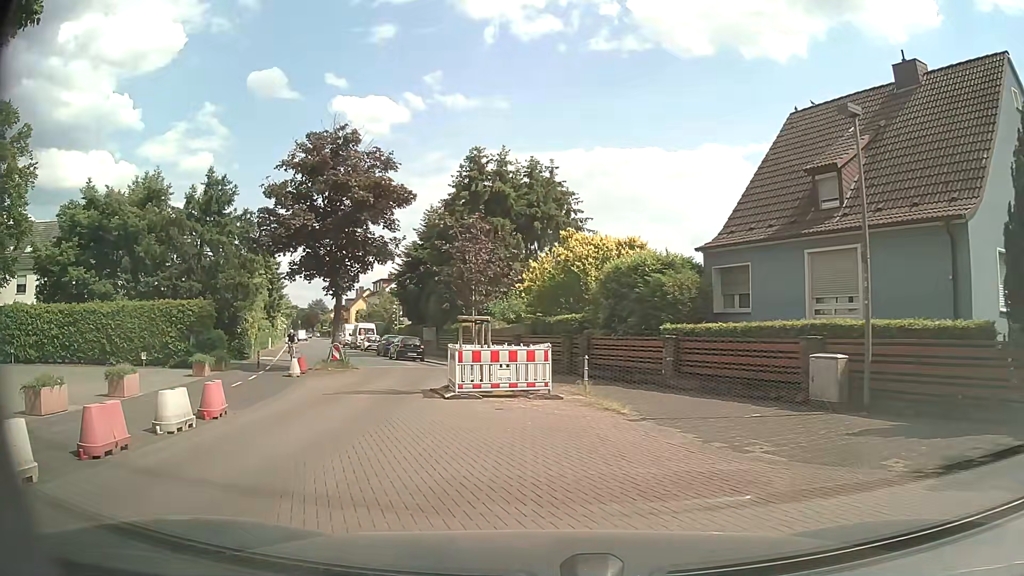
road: residential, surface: asphalt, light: Day
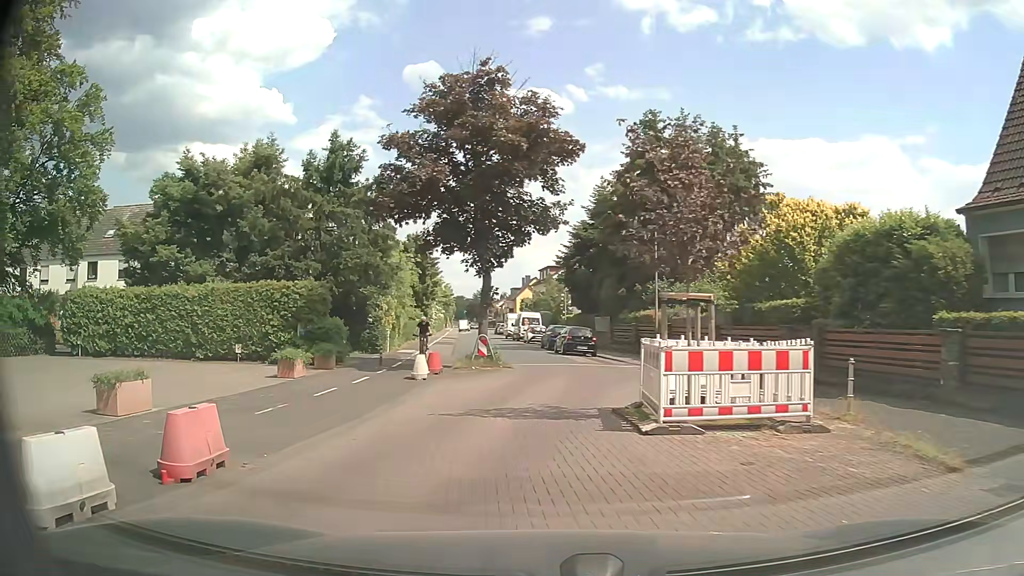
(-0.6, +6.2) m; -13°
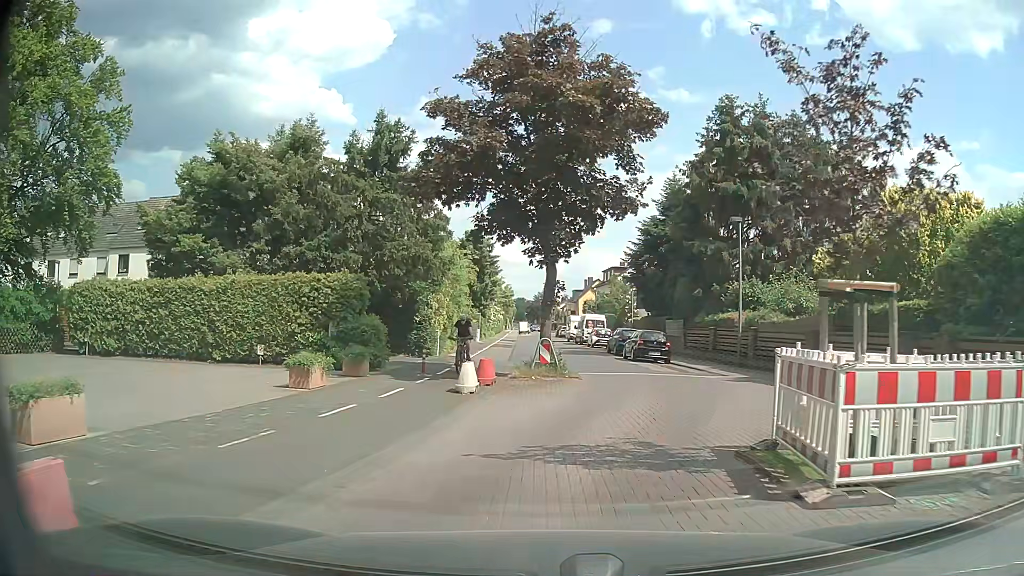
(-0.2, +3.4) m; -5°
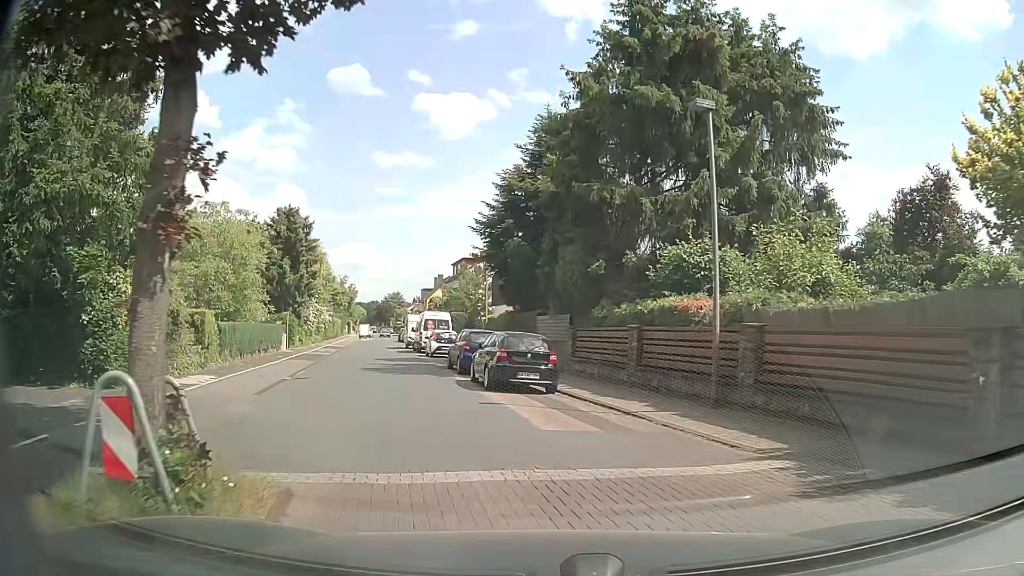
(+1.4, +13.7) m; +13°
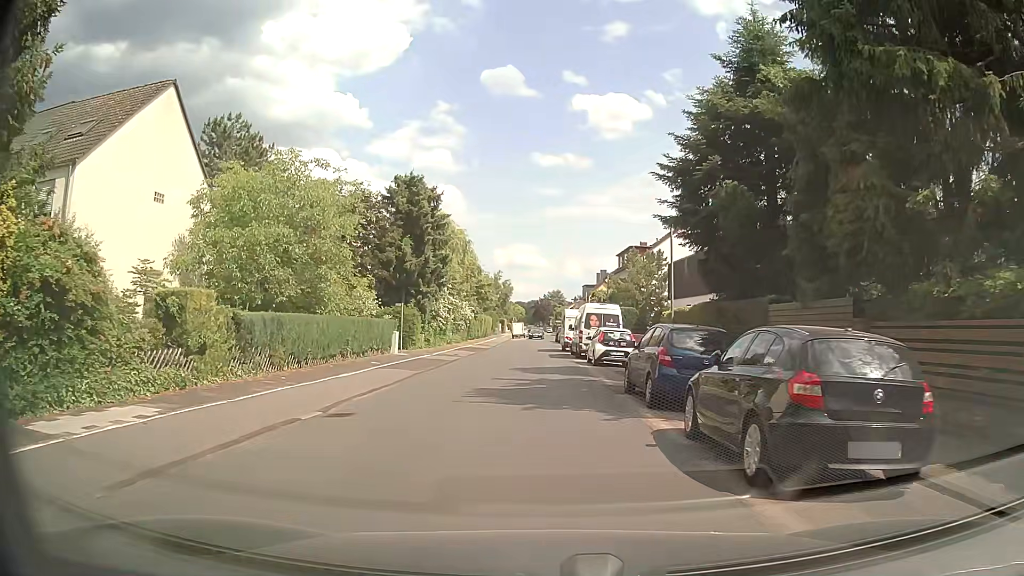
(-1.4, +10.3) m; -14°
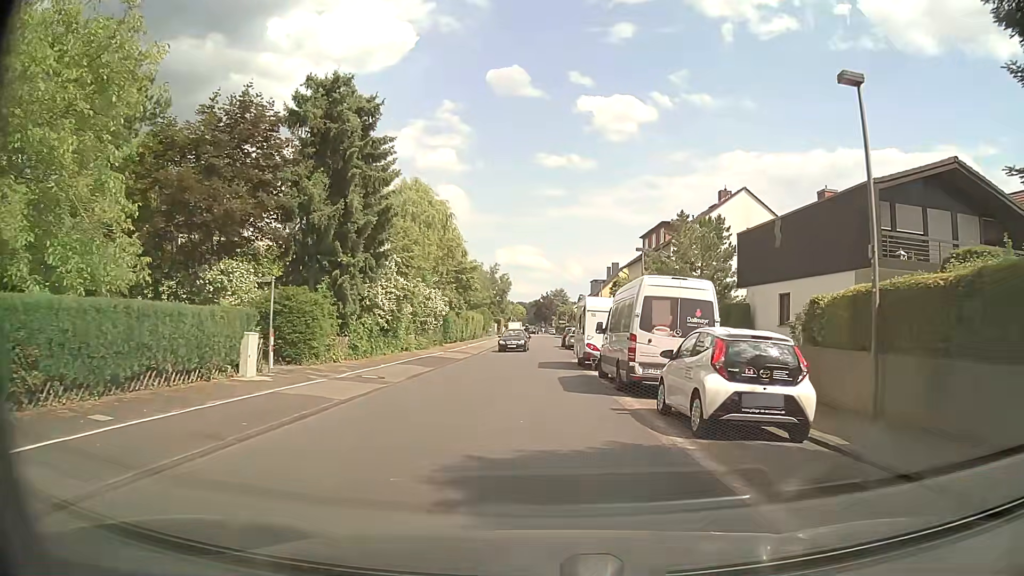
(-0.2, +16.5) m; -1°
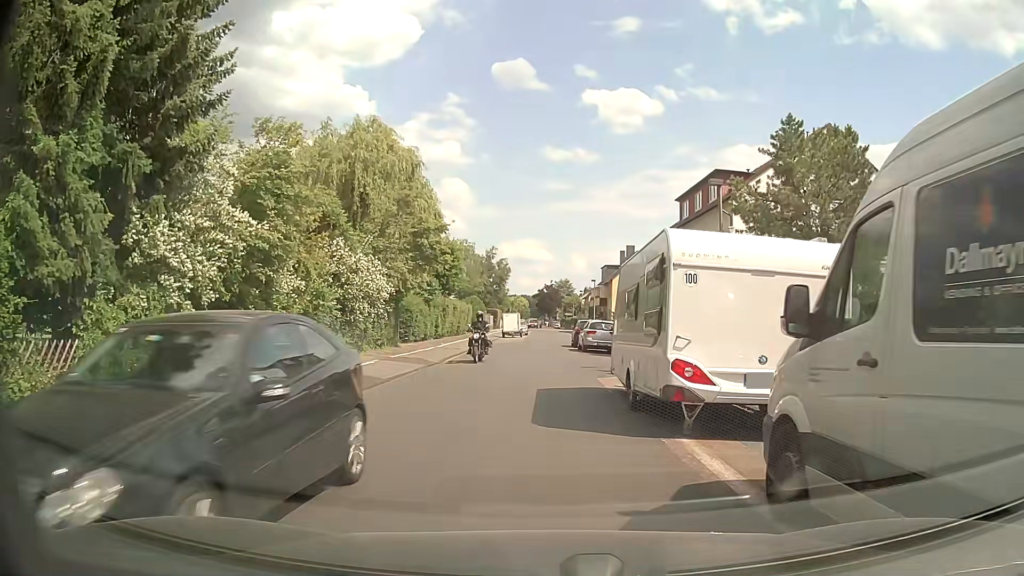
(+0.1, +14.8) m; 0°
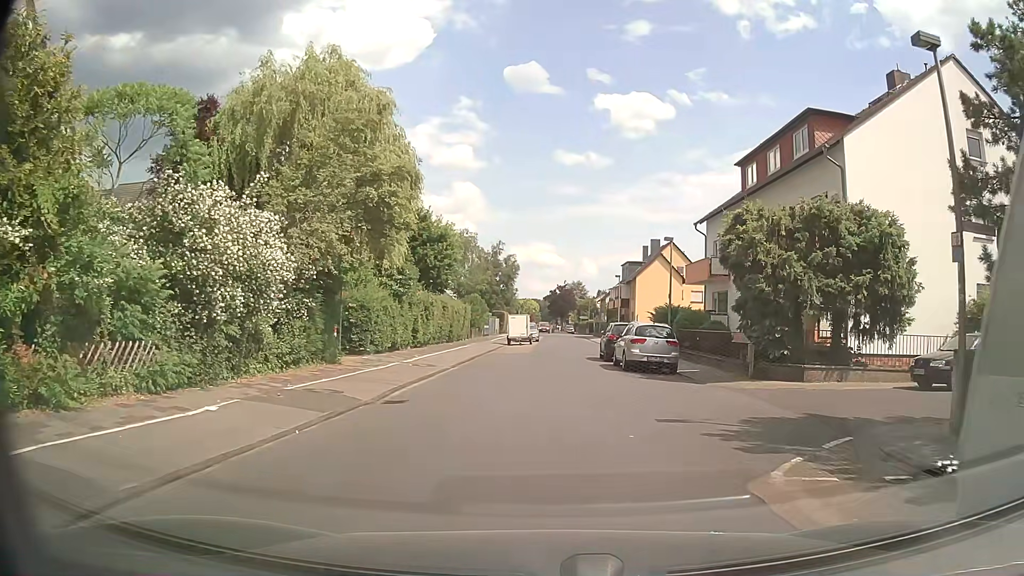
(-0.4, +11.3) m; -3°
